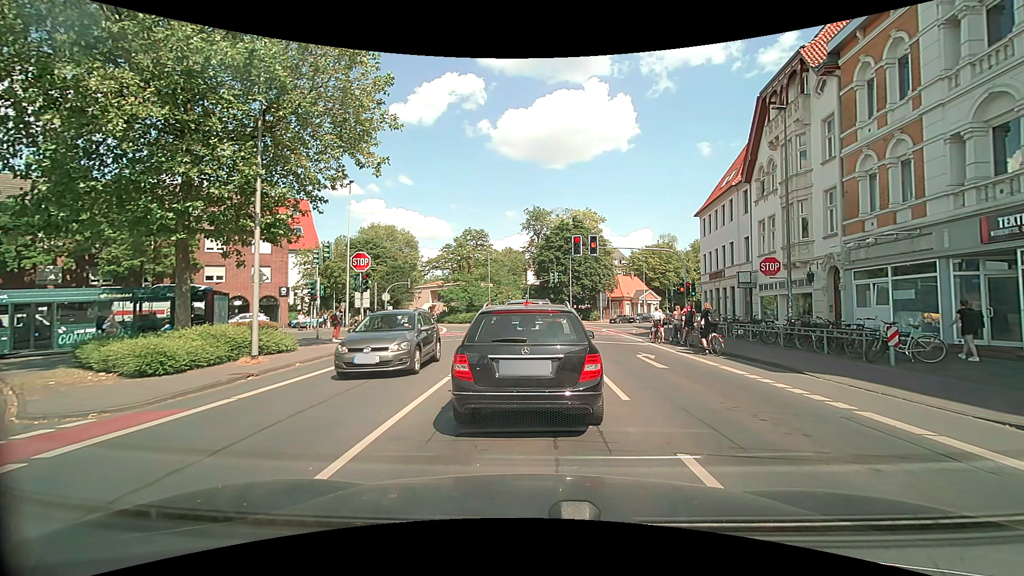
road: secondary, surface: asphalt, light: Day
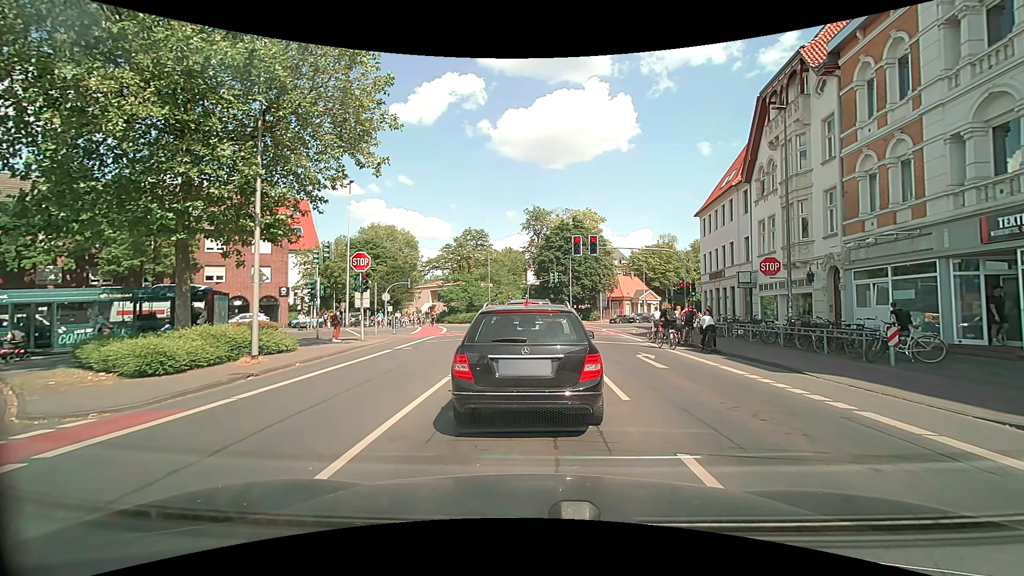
(0.0, 0.0) m; 0°
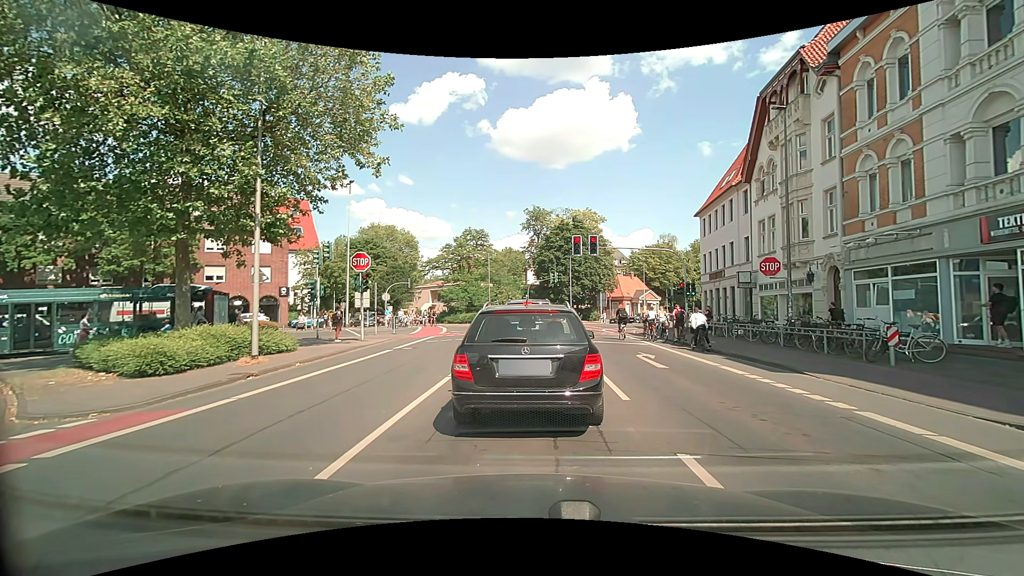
(0.0, 0.0) m; 0°
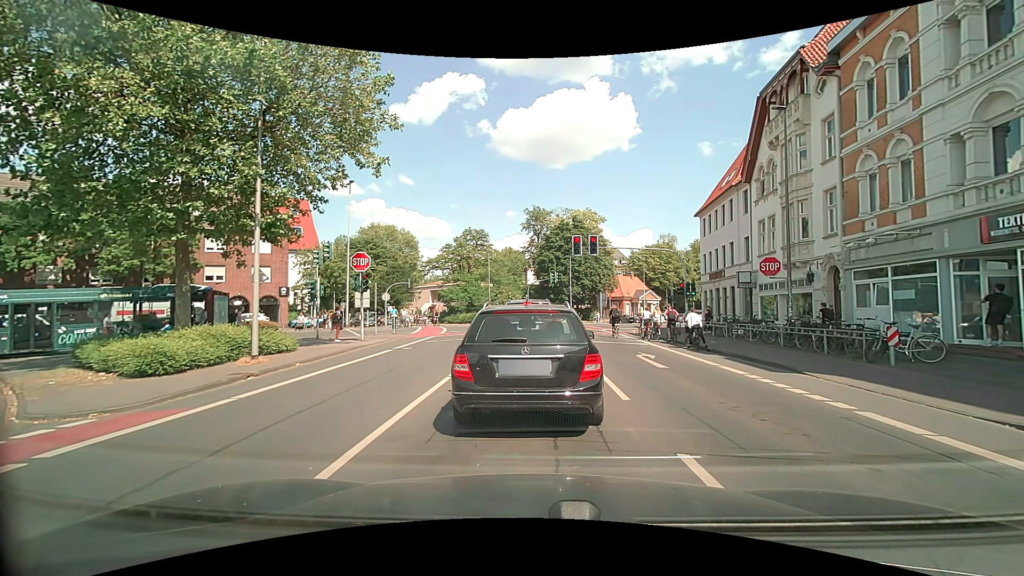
(0.0, 0.0) m; 0°
